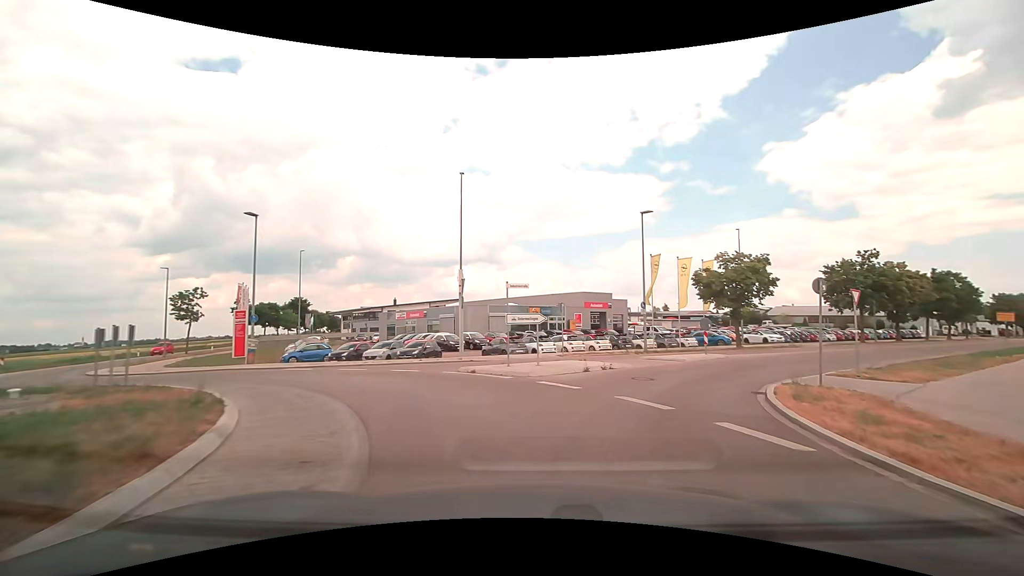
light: Day
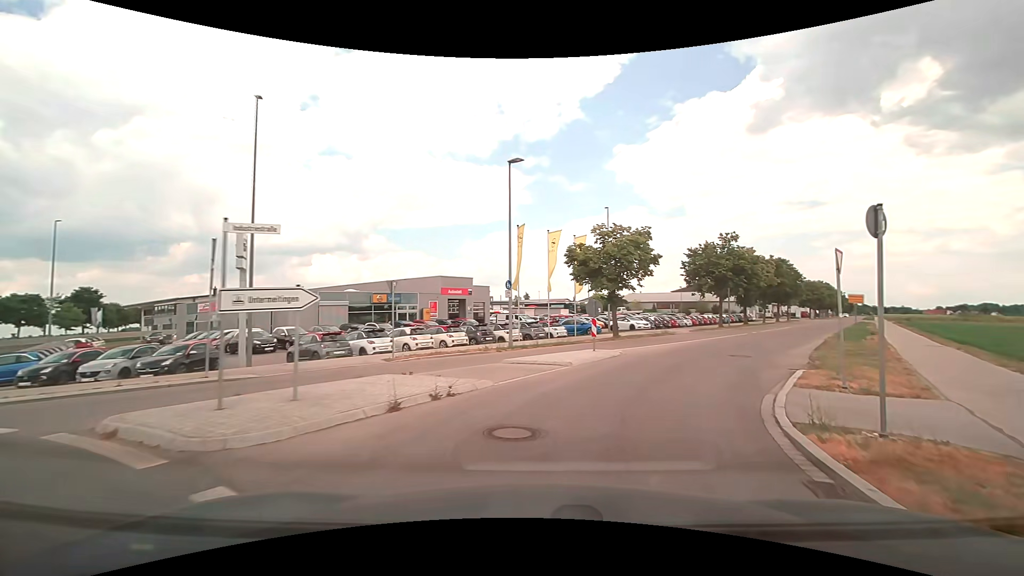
(+1.1, +8.3) m; +16°
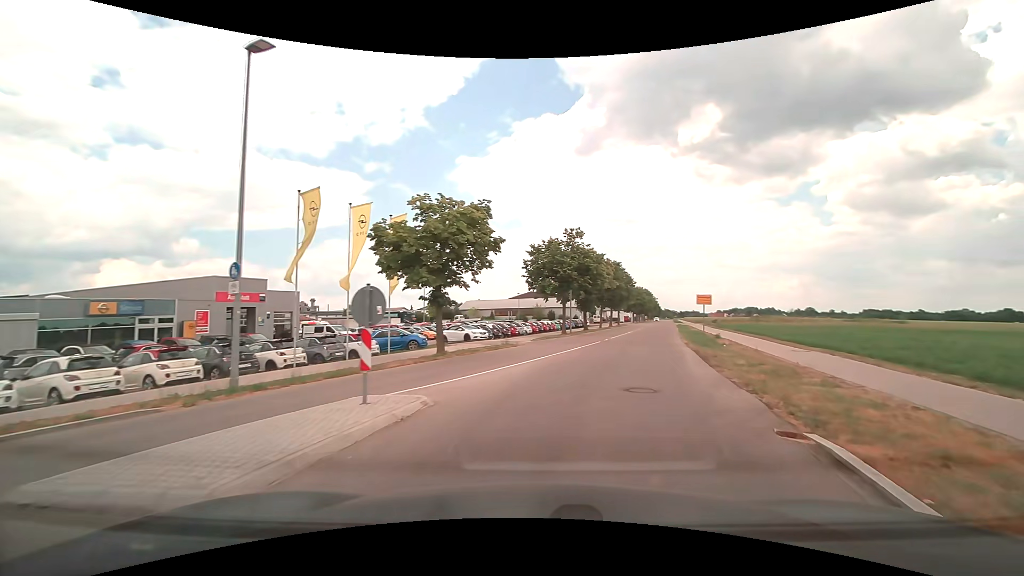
(+1.4, +9.1) m; +17°
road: tertiary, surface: asphalt
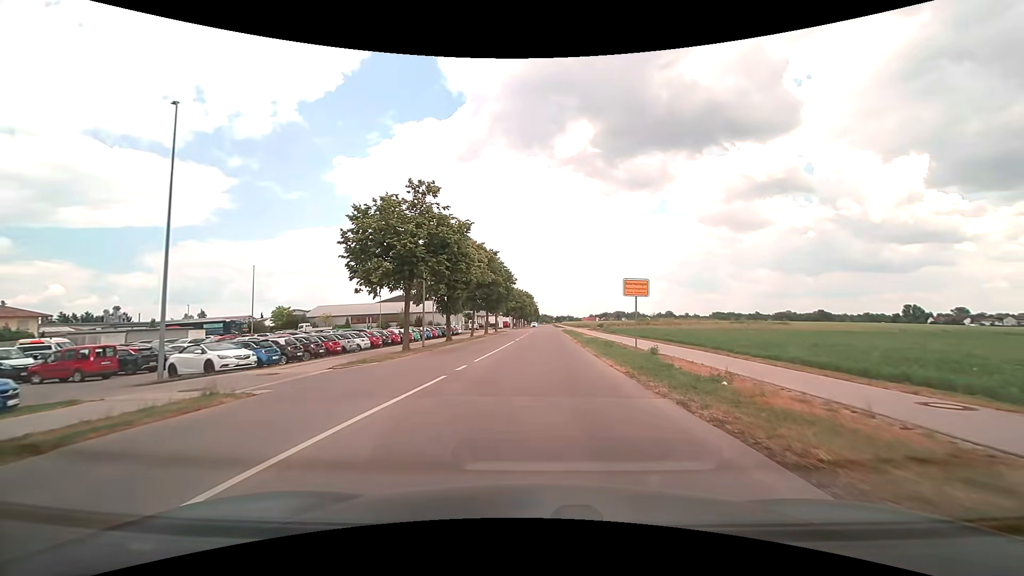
(+2.9, +16.6) m; +15°
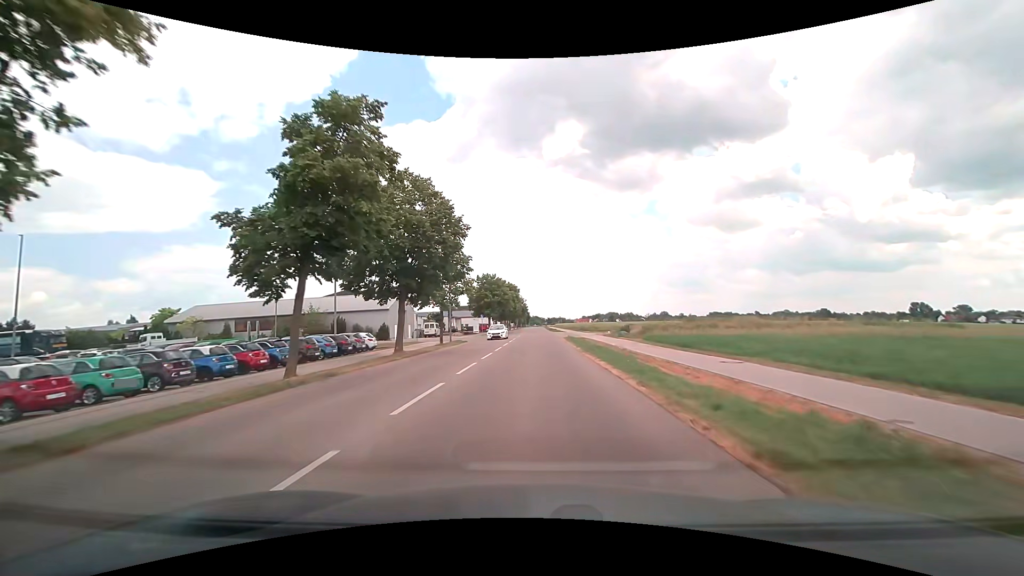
(+0.8, +36.2) m; +1°
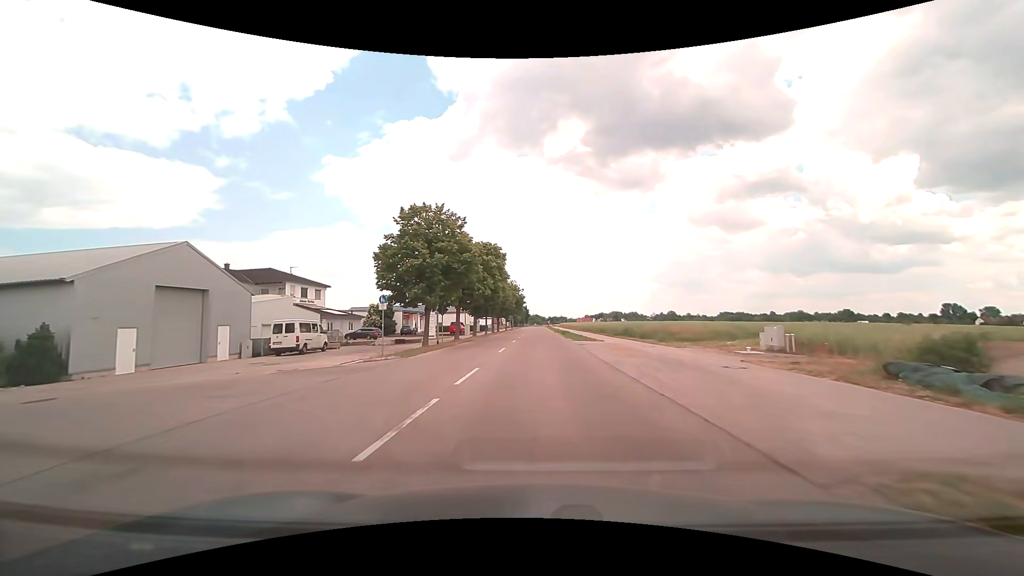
(-0.2, +44.9) m; 0°
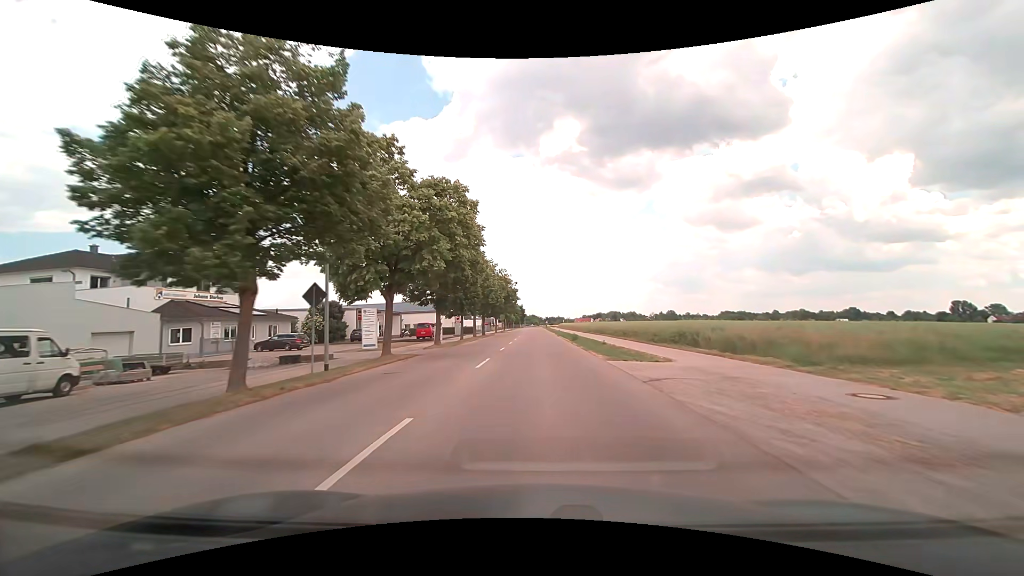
(+0.1, +20.0) m; 0°
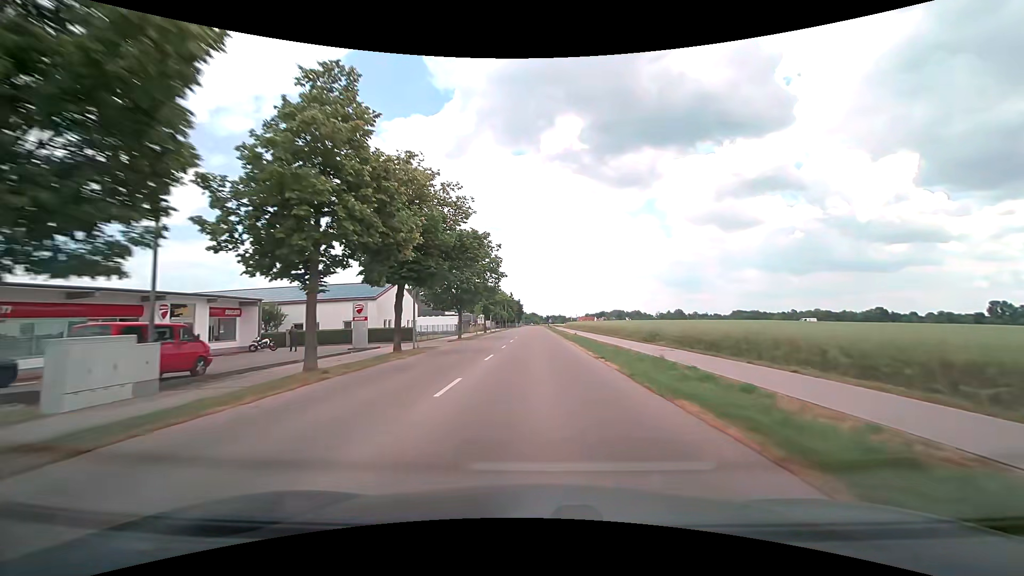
(+0.1, +43.2) m; 0°
(0, +10) (0, +20) (0, +30) (0, +40) (0, +50) (0, +60) (0, +70) (0, +80) (-1, +90) (-1, +100) m
